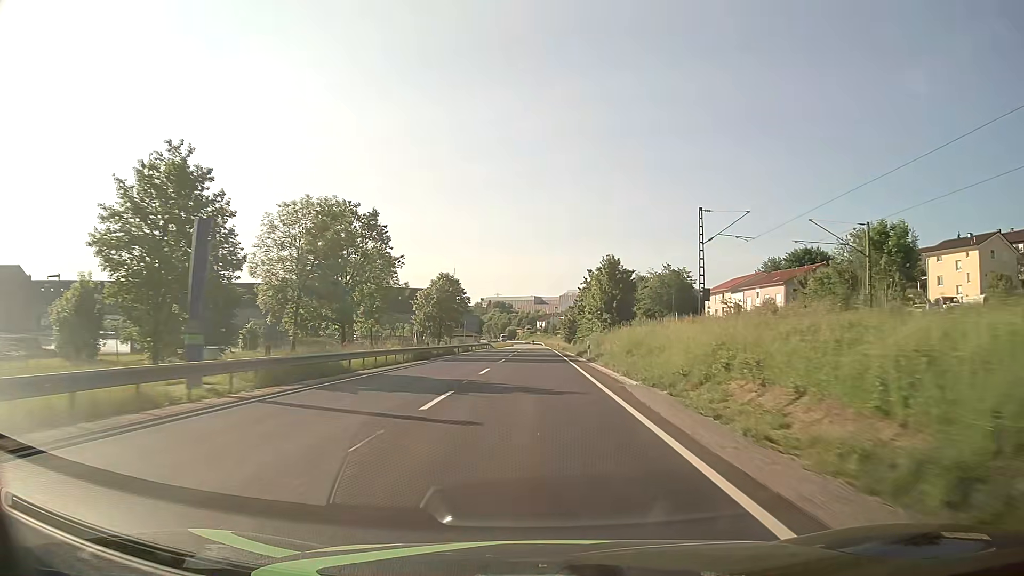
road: primary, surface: asphalt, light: Day
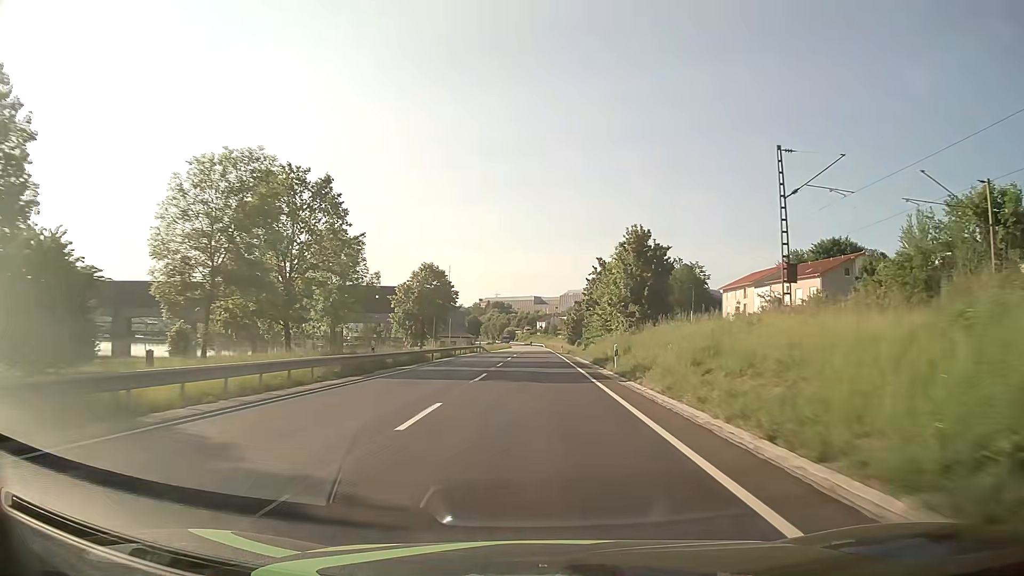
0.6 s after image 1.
(0.0, +14.6) m; 0°
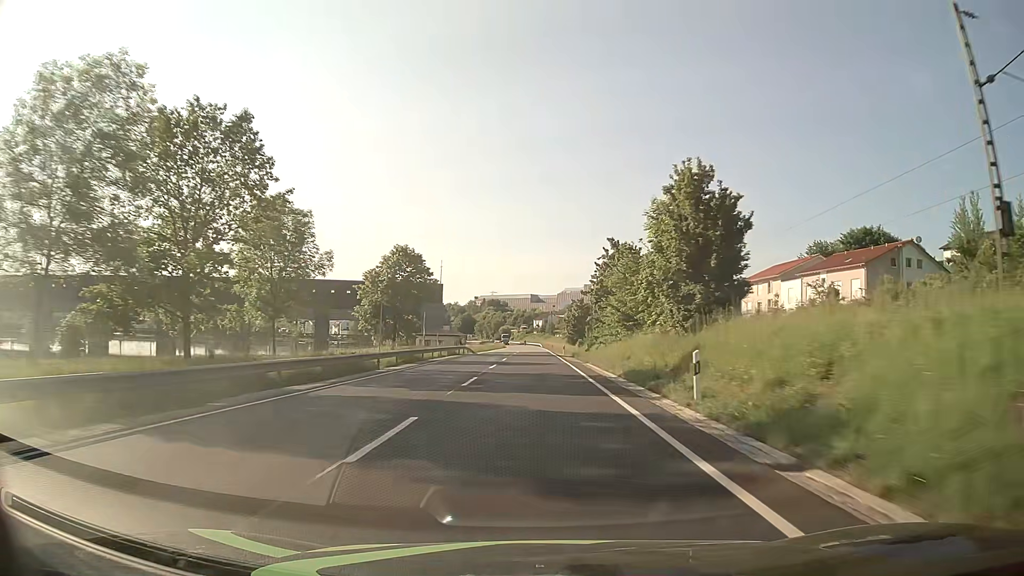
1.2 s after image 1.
(0.0, +14.6) m; 0°
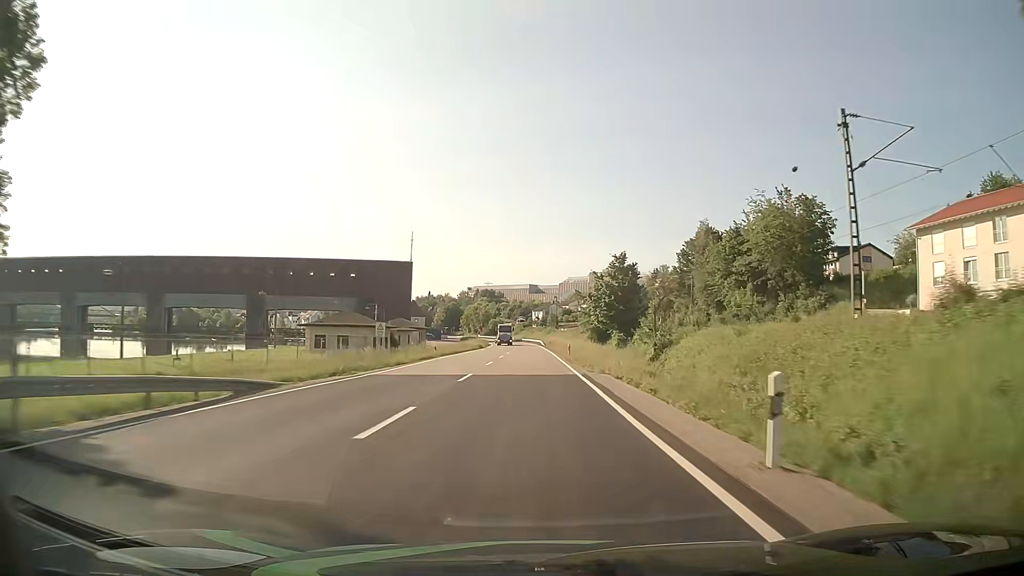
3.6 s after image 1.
(+0.2, +58.6) m; 0°
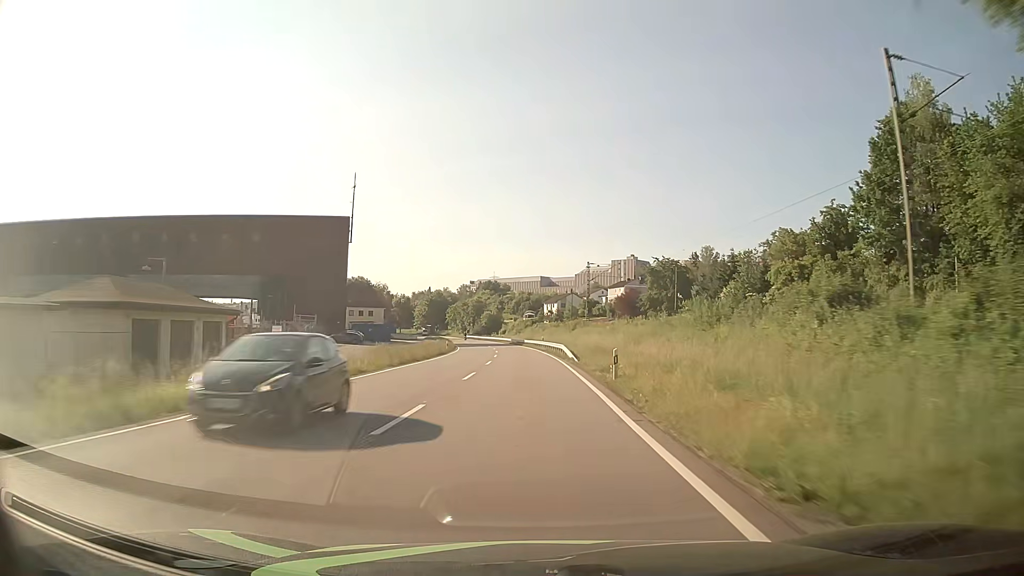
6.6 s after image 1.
(-0.5, +71.6) m; -2°
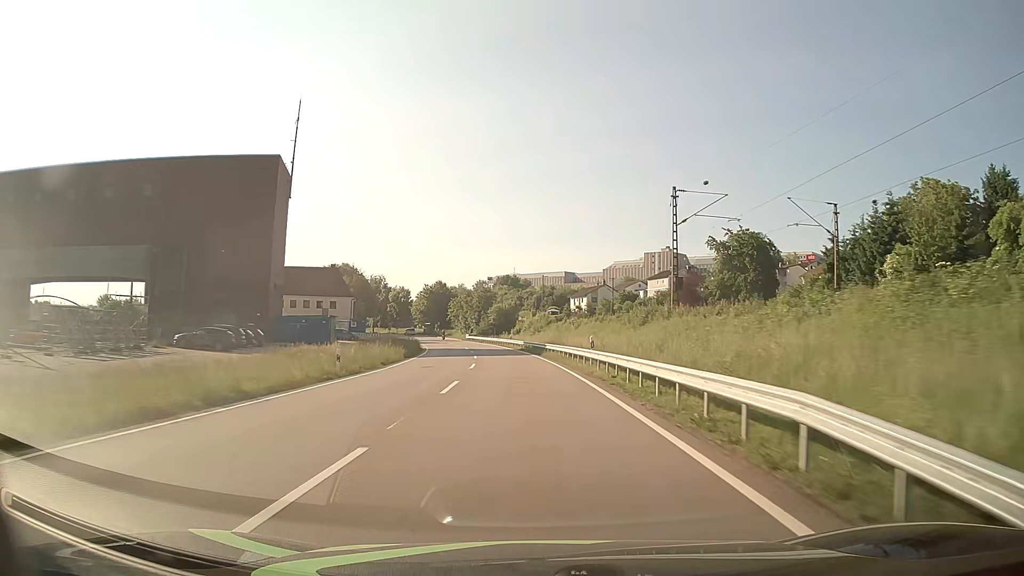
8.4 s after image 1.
(-0.3, +41.6) m; -1°
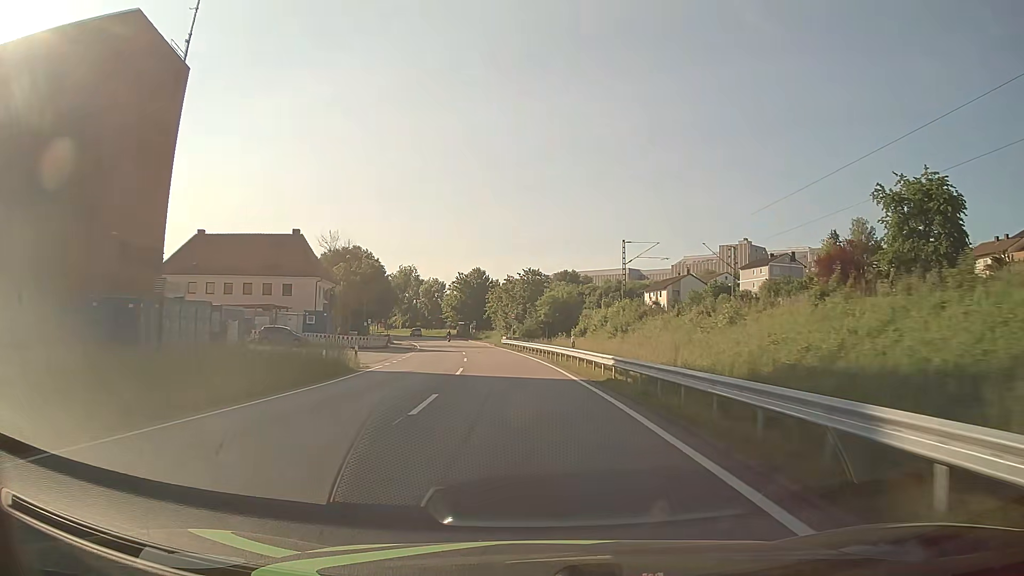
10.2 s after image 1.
(-1.6, +40.4) m; -5°
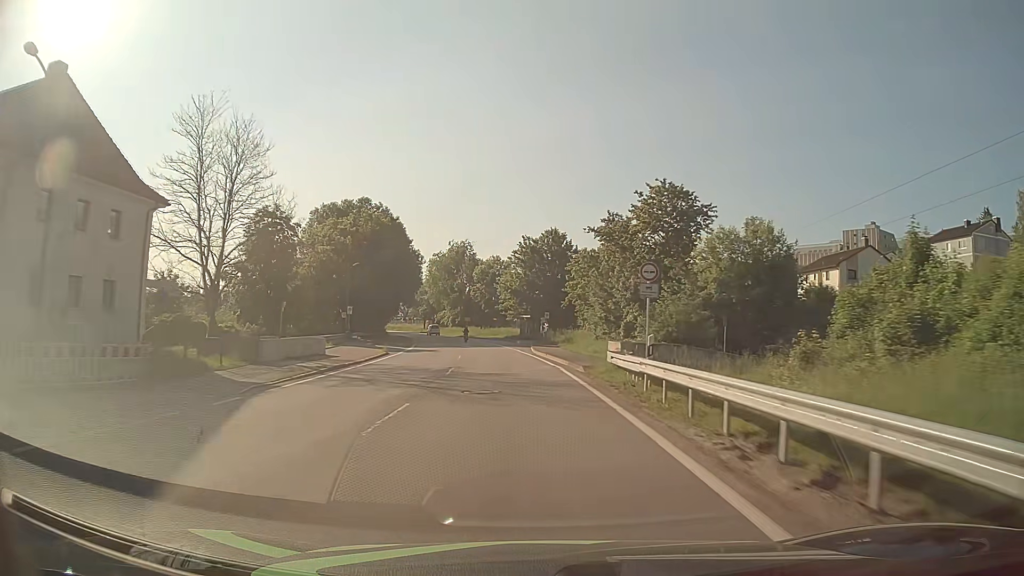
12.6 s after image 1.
(-3.2, +50.9) m; -7°
